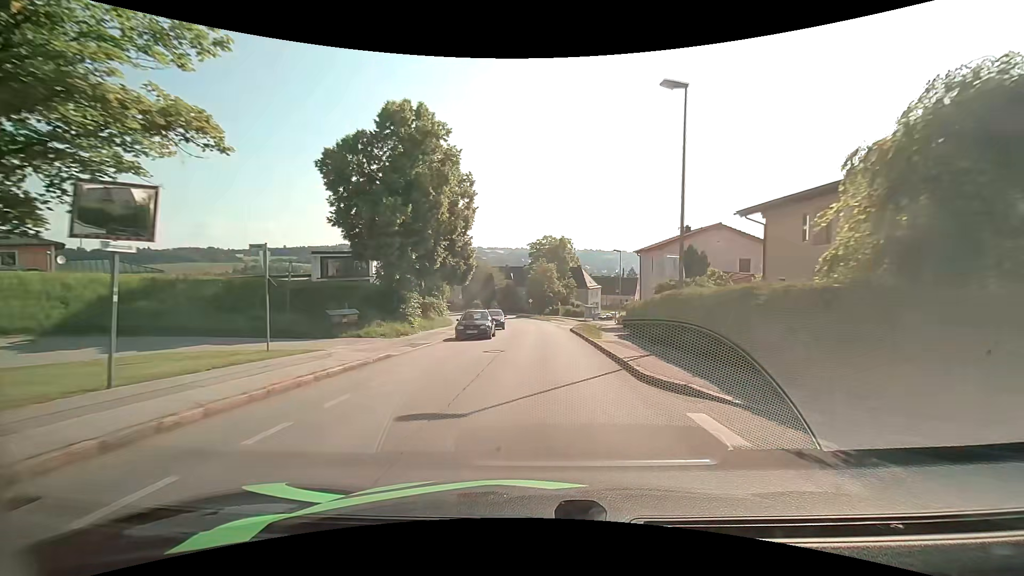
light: Day
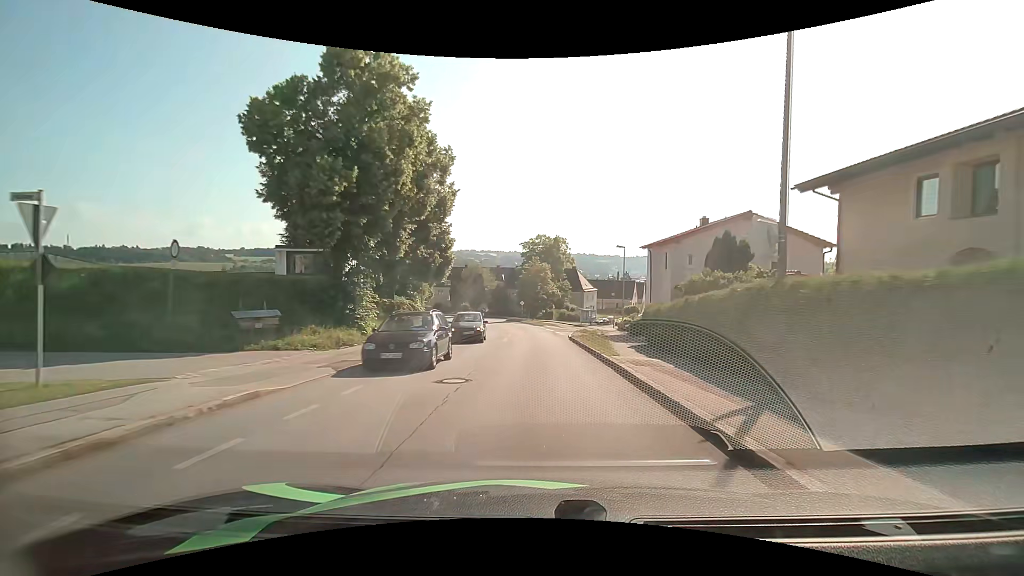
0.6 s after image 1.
(+0.1, +6.7) m; +1°
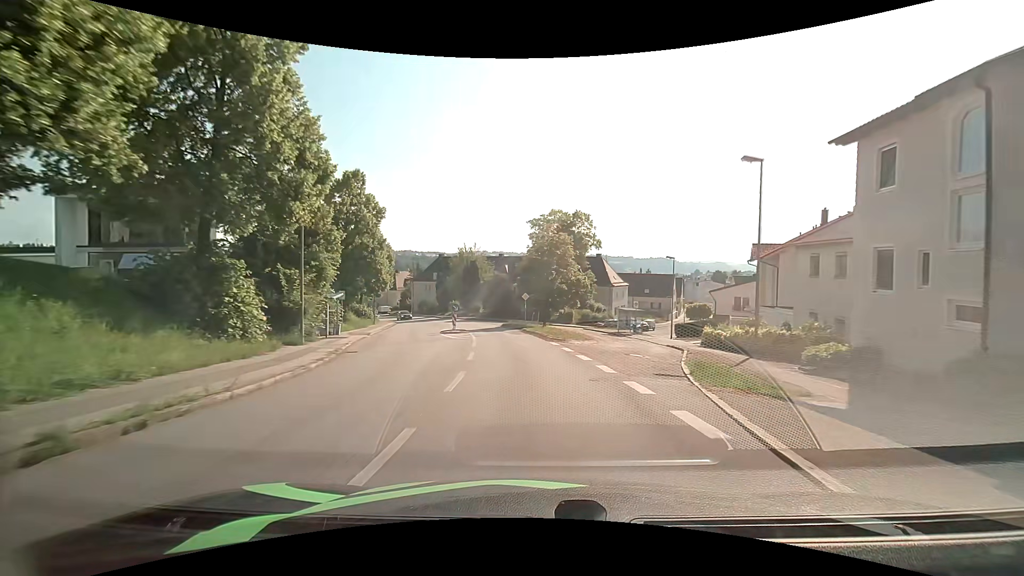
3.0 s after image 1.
(+0.1, +26.7) m; -1°
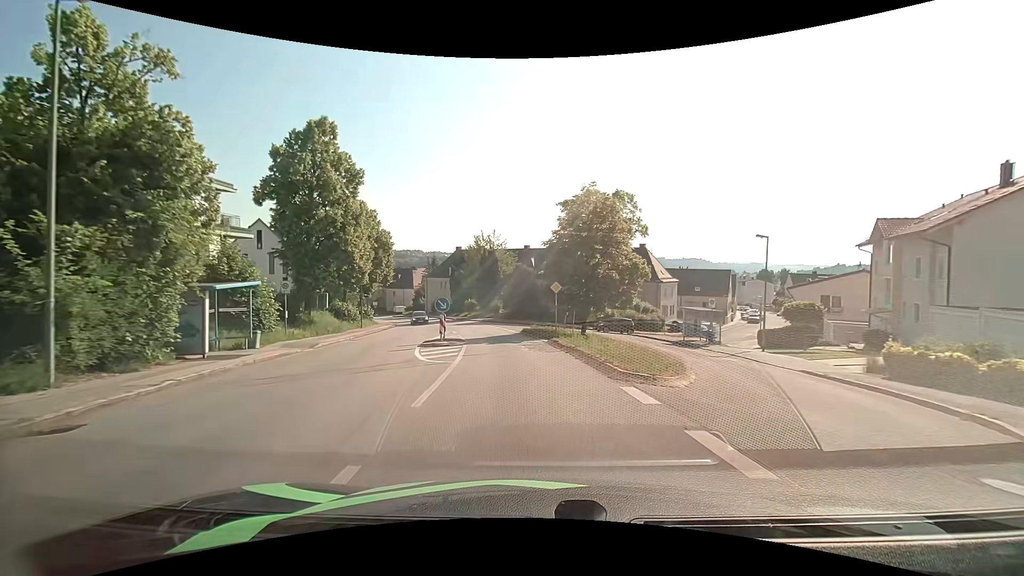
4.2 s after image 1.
(-0.3, +13.2) m; -3°
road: residential
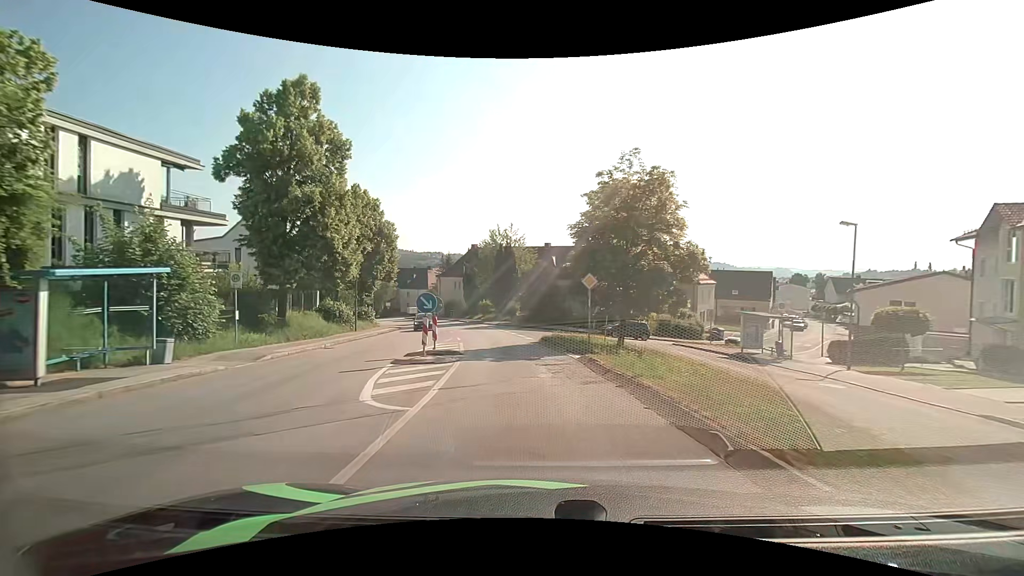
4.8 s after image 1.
(-0.2, +6.5) m; -3°
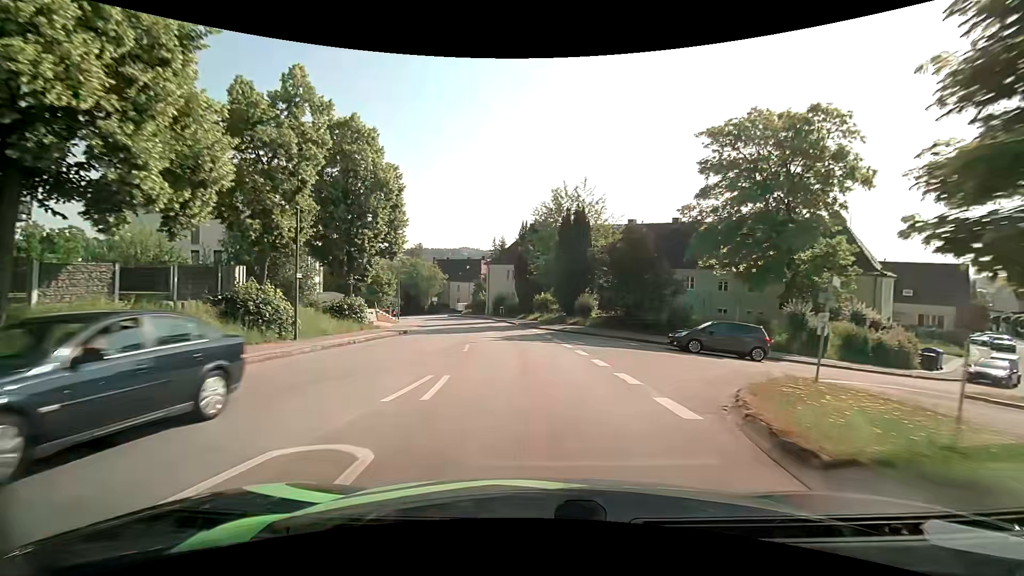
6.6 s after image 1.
(-1.2, +19.2) m; -7°
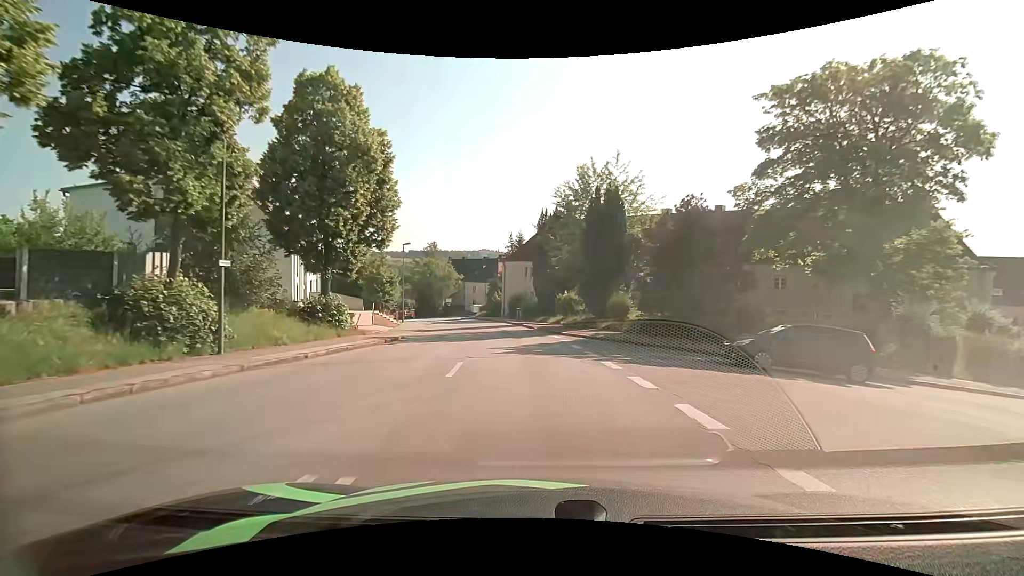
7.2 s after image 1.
(-0.1, +6.5) m; -2°
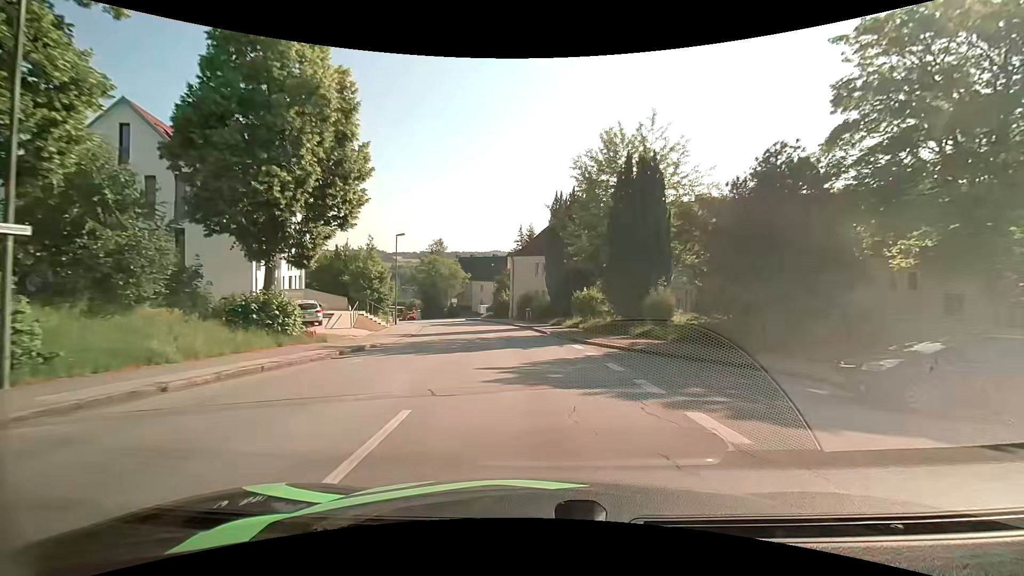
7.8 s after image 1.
(-0.1, +6.5) m; -1°
(0, +10) (-1, +20) (-2, +30) (-4, +40) (-7, +49) (-10, +59) (-13, +68) (-17, +77) (-21, +87) (-25, +96) m
